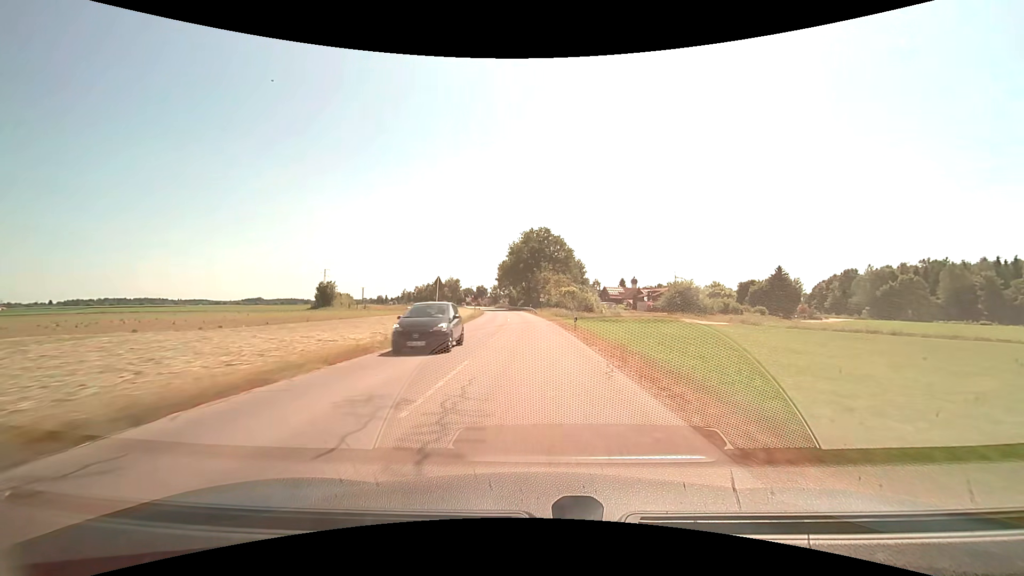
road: tertiary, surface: asphalt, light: Day
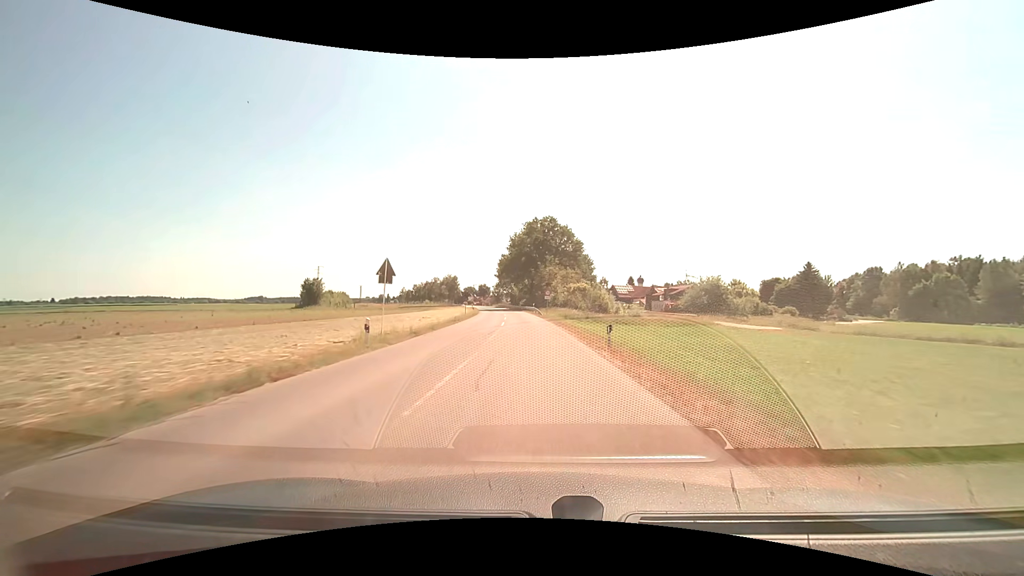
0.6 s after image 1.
(0.0, +11.8) m; 0°
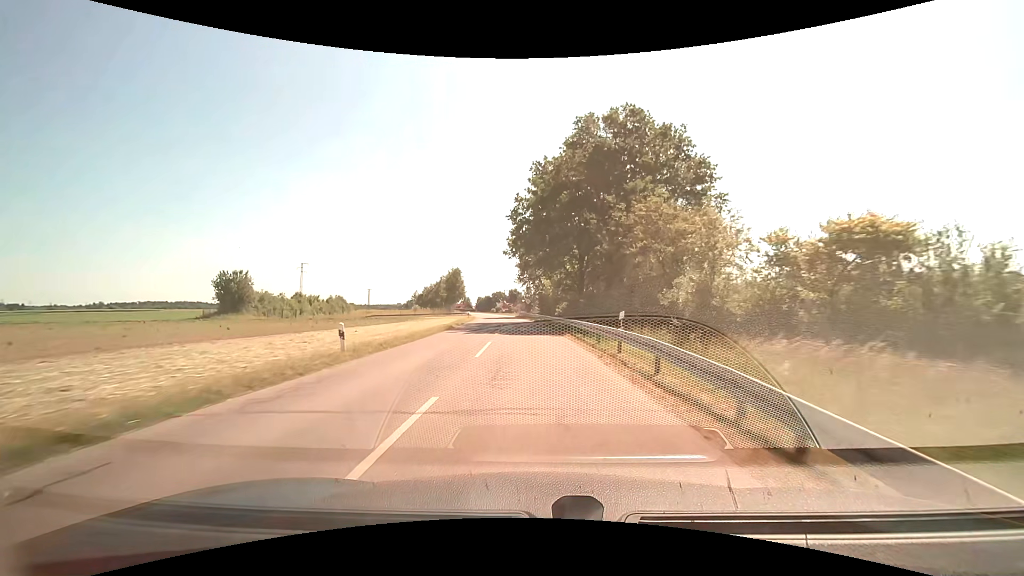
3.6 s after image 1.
(-1.8, +52.1) m; -4°
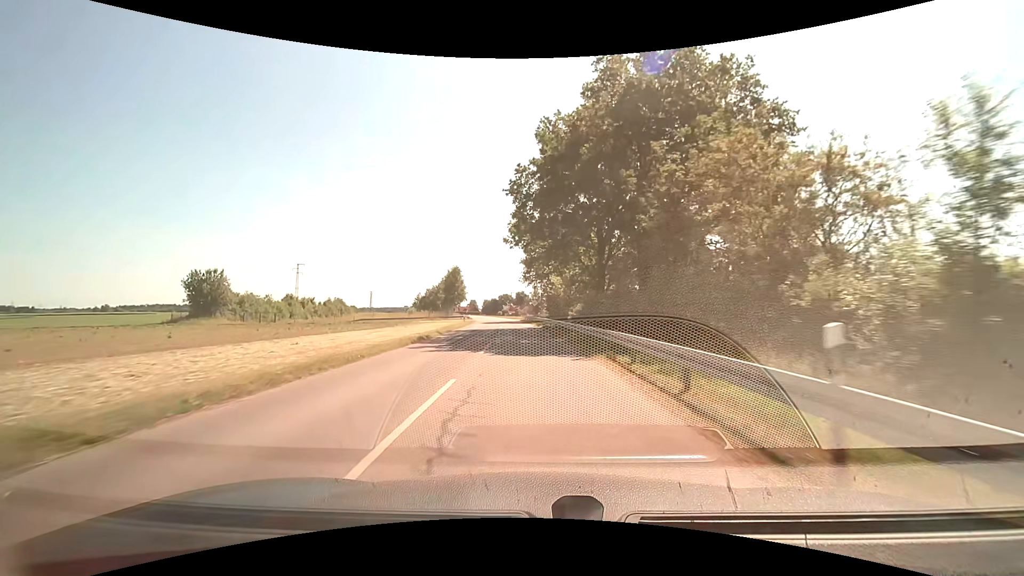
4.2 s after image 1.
(-0.1, +9.9) m; -1°
(0, +10) (0, +20) (-1, +30) (-1, +40) (-2, +50) (-3, +60) (-4, +70) (-5, +80) (-7, +90) (-8, +100) m
